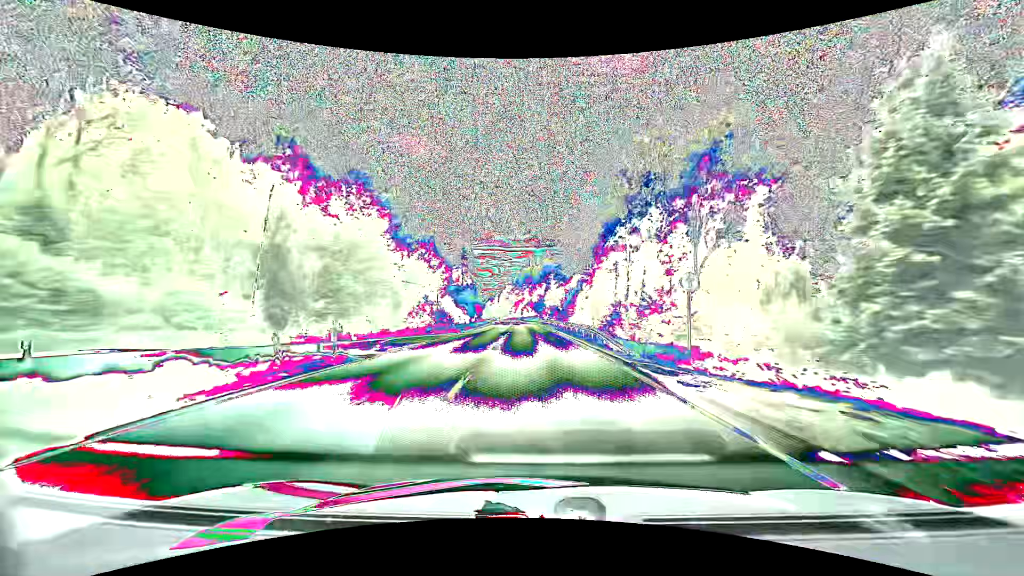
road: primary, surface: asphalt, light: Day
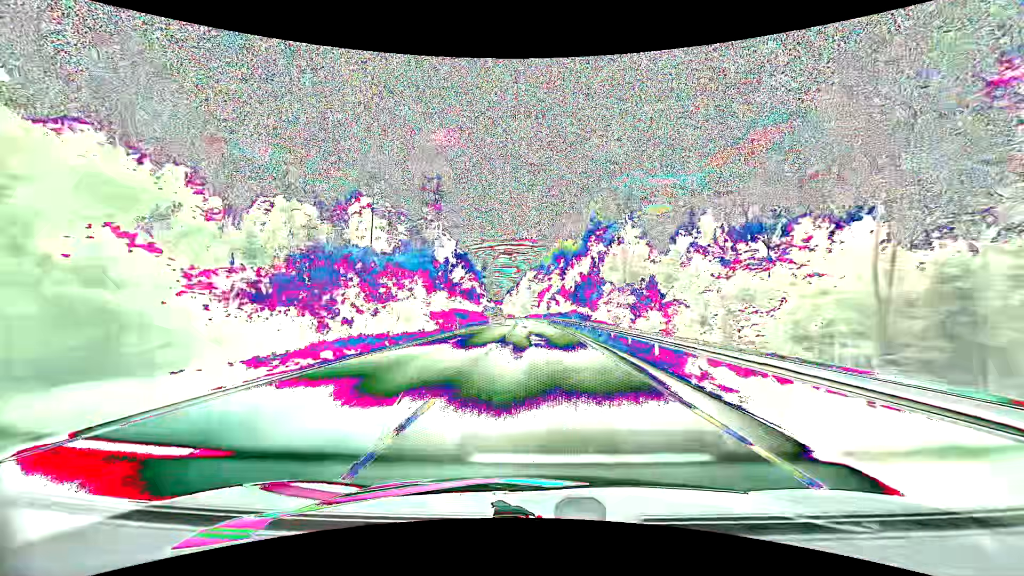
(-2.2, +76.1) m; -3°
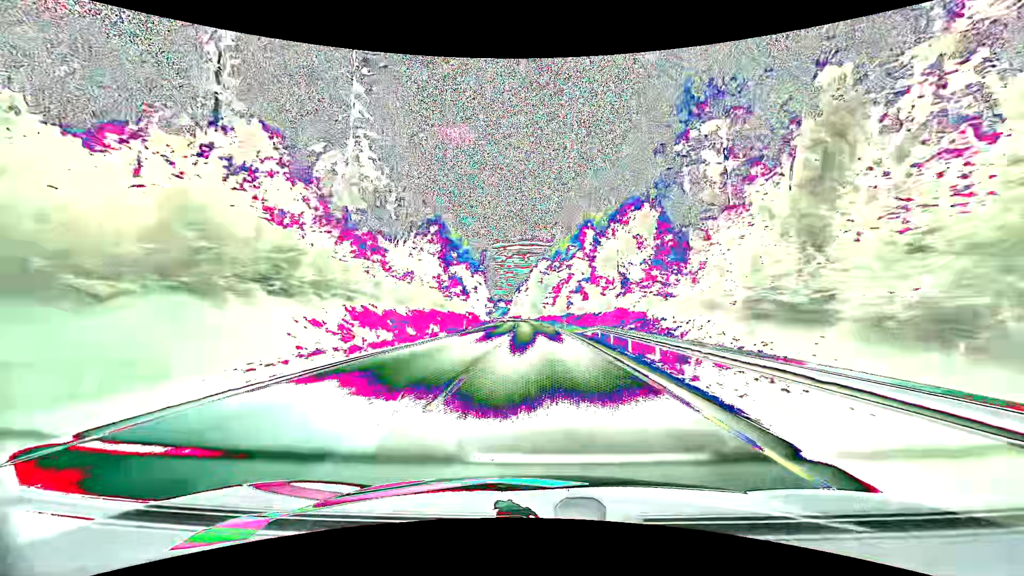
(-0.5, +44.8) m; -1°
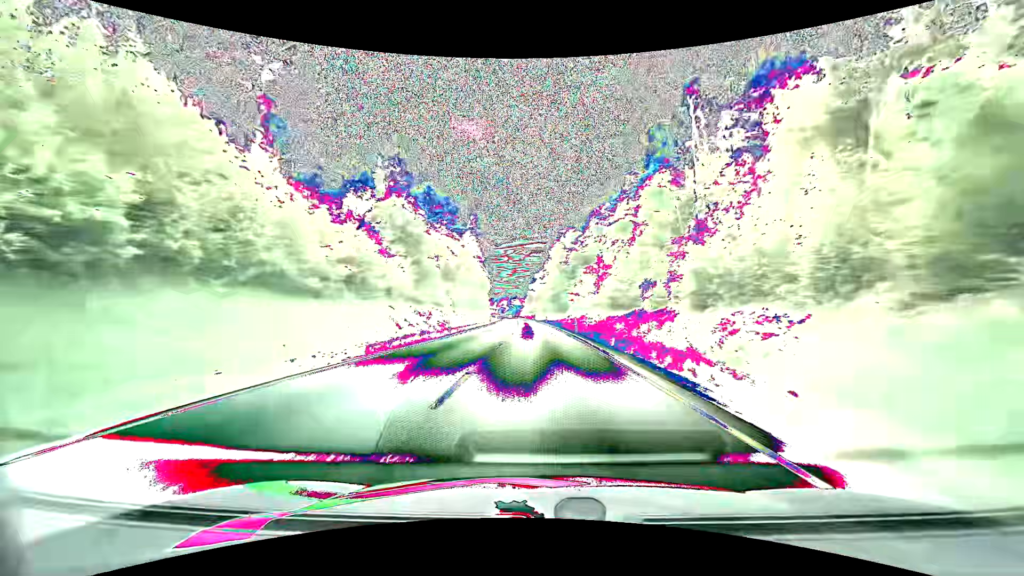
(-1.1, +60.0) m; -2°
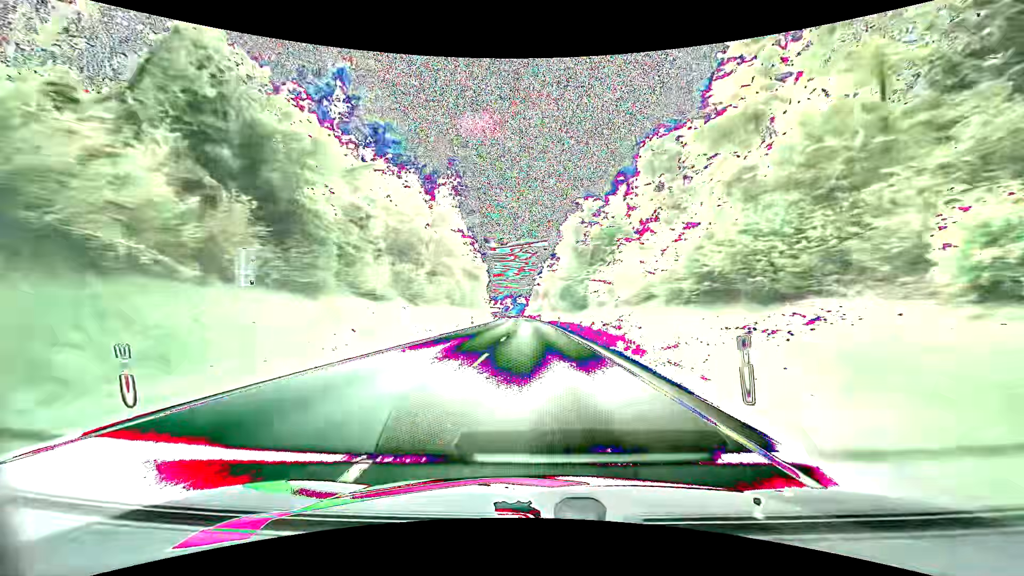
(-0.1, +30.4) m; -1°
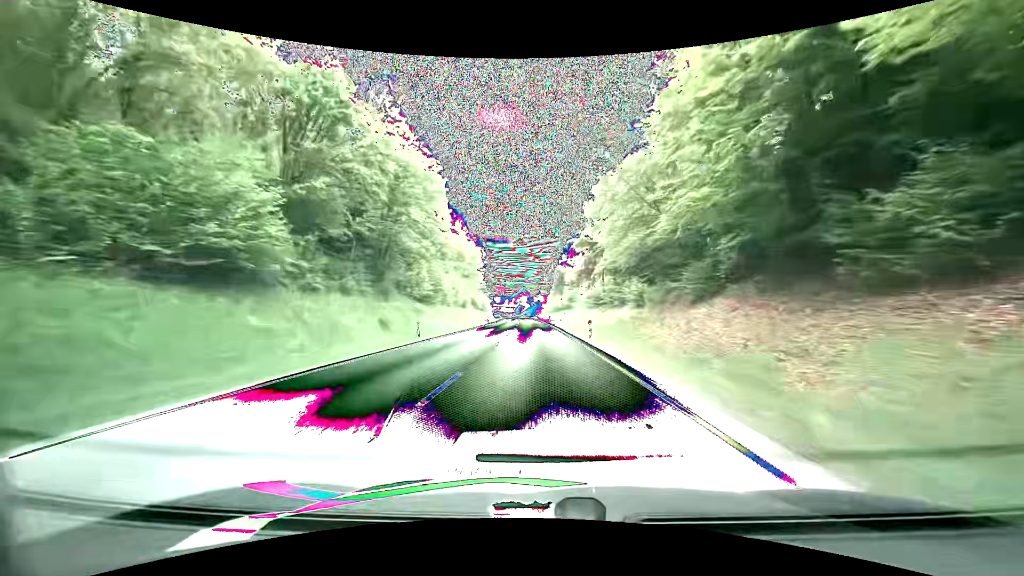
(-1.4, +77.2) m; -2°
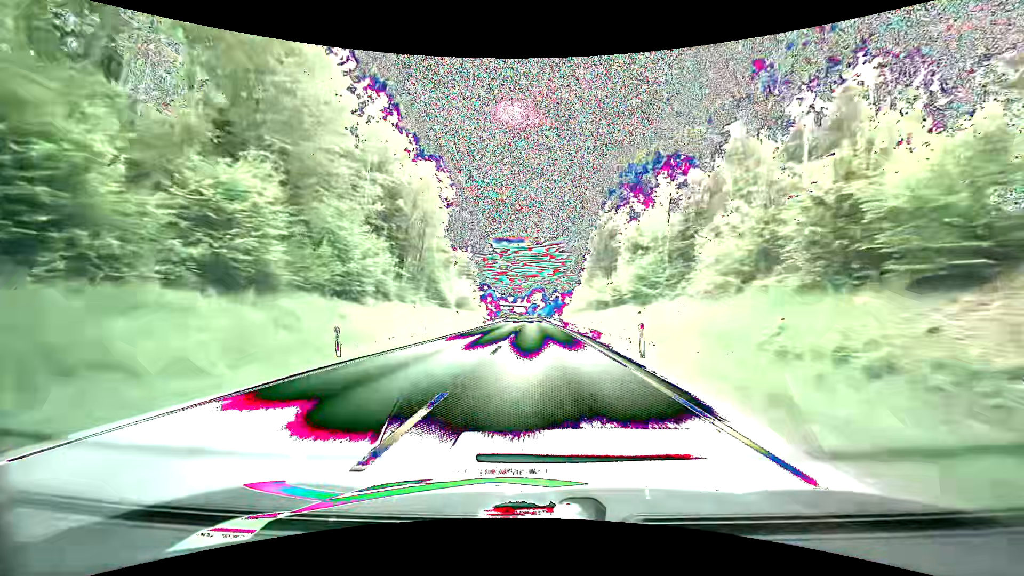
(-0.8, +62.9) m; -1°
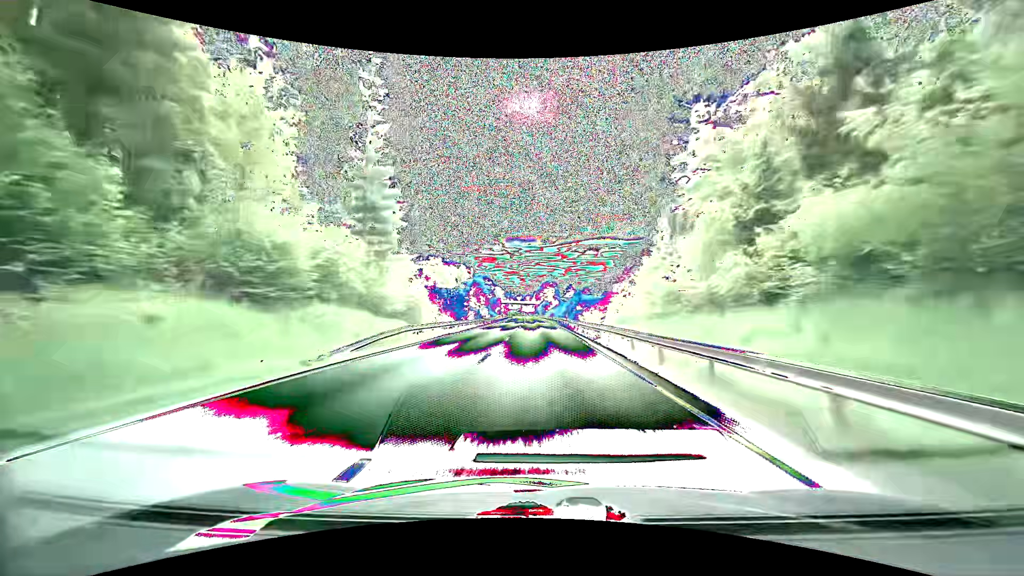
(-0.6, +63.8) m; -1°
(0, +10) (0, +20) (0, +30) (0, +40) (0, +50) (0, +60) (-1, +70) (-1, +80) (-1, +90) (-1, +100) m
